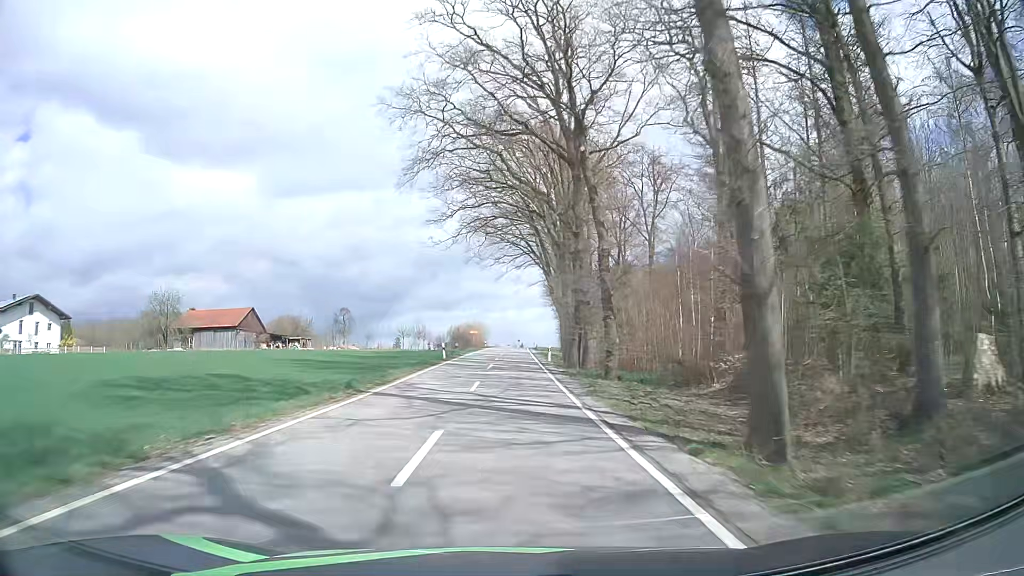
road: tertiary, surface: asphalt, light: Day
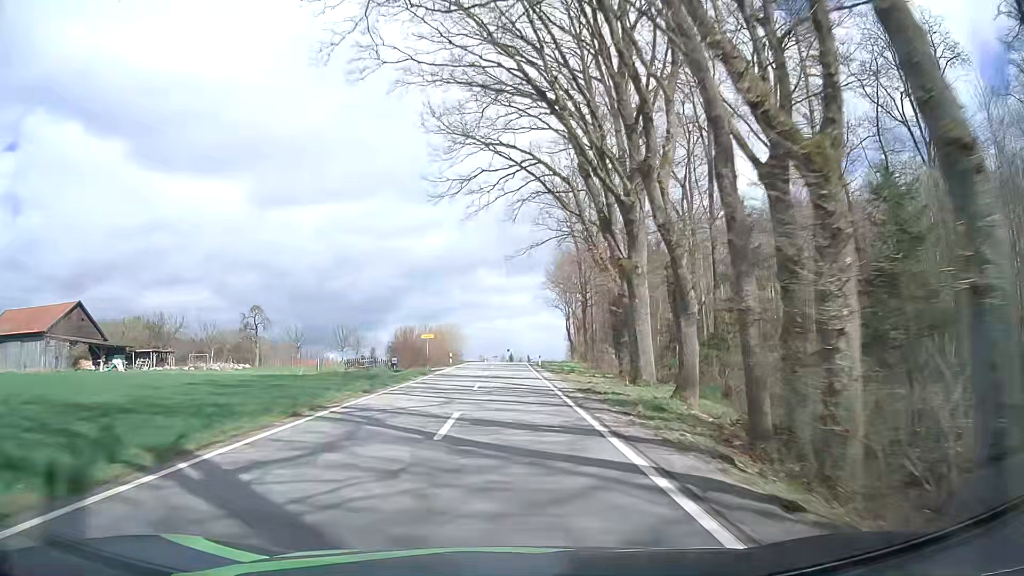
(+0.2, +44.7) m; +1°
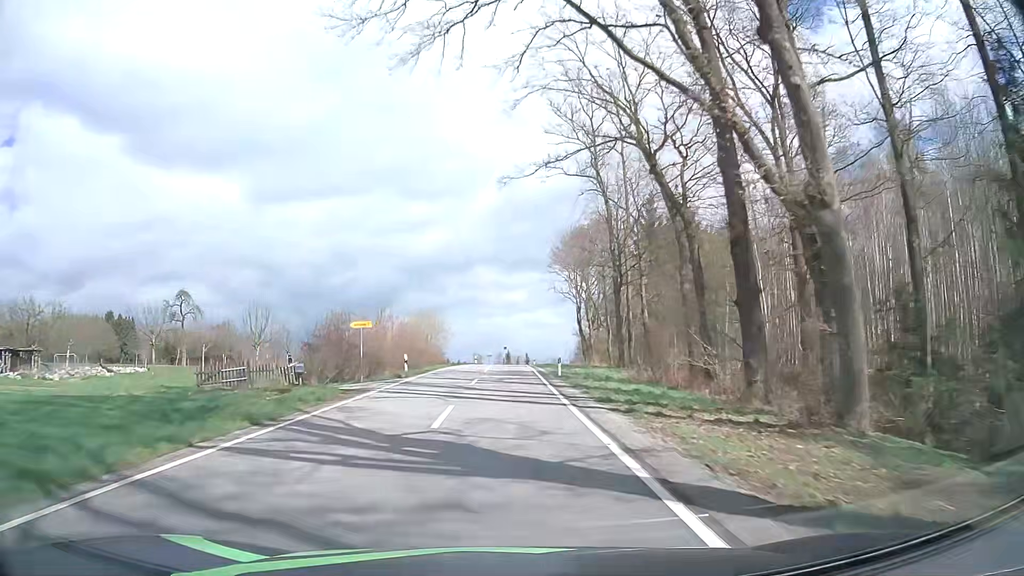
(-0.1, +22.4) m; 0°
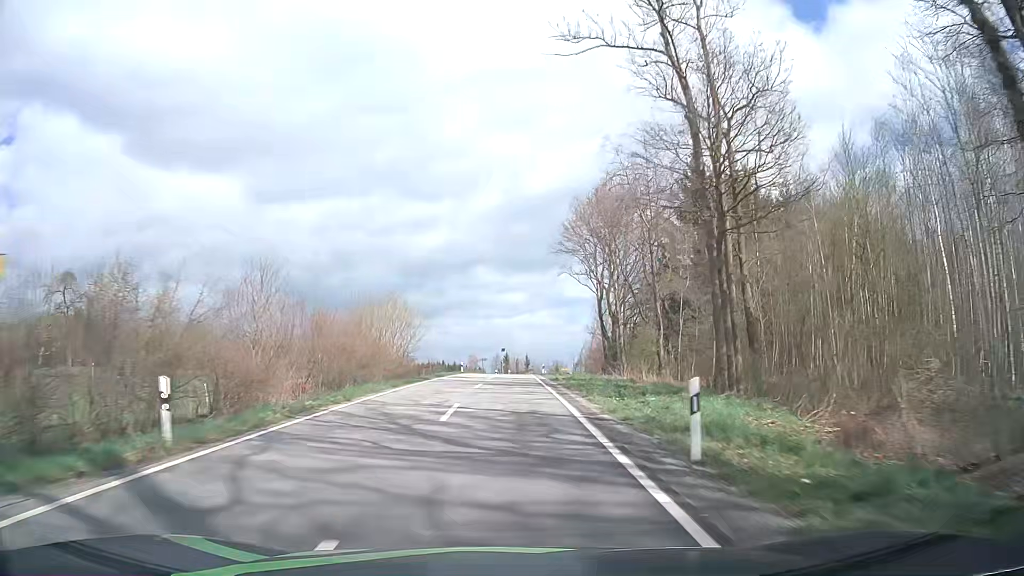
(0.0, +22.5) m; 0°
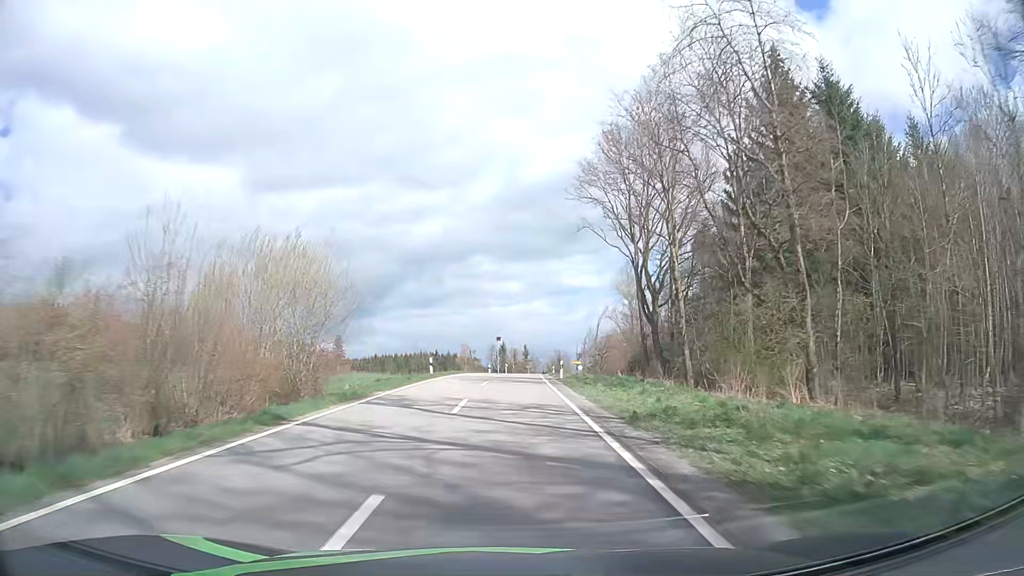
(0.0, +22.3) m; 0°
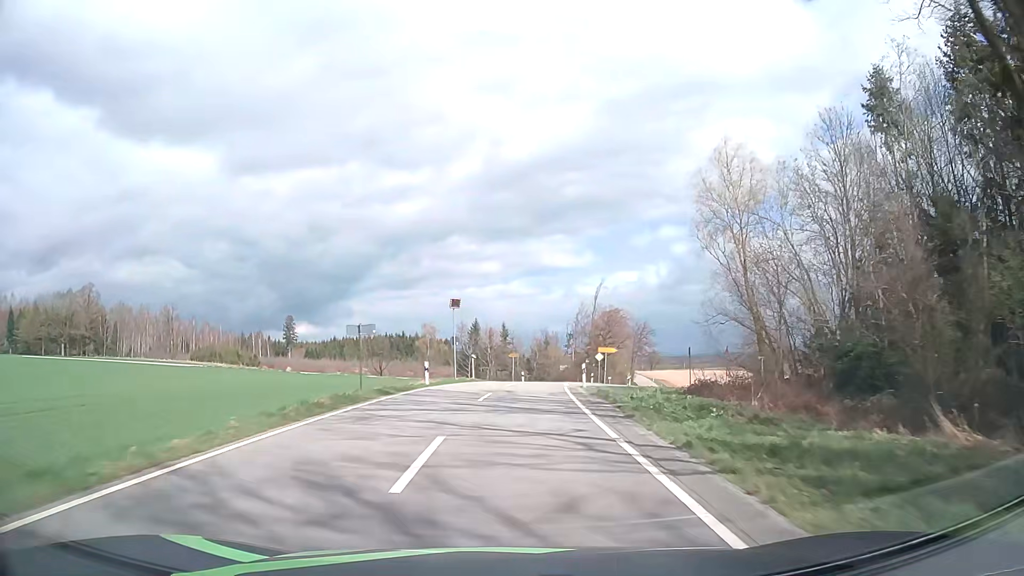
(+0.6, +43.5) m; +2°
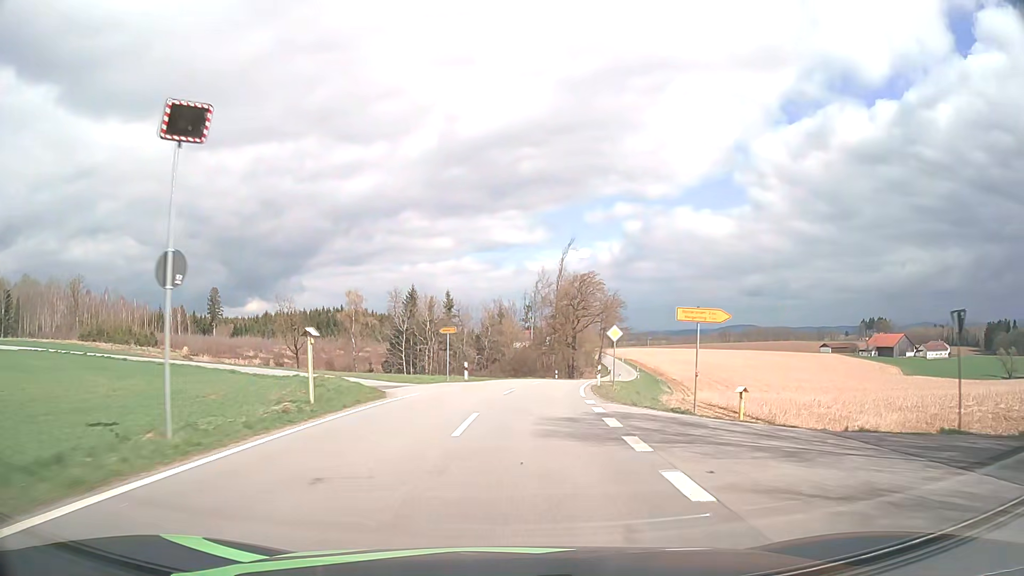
(+1.0, +31.7) m; +4°
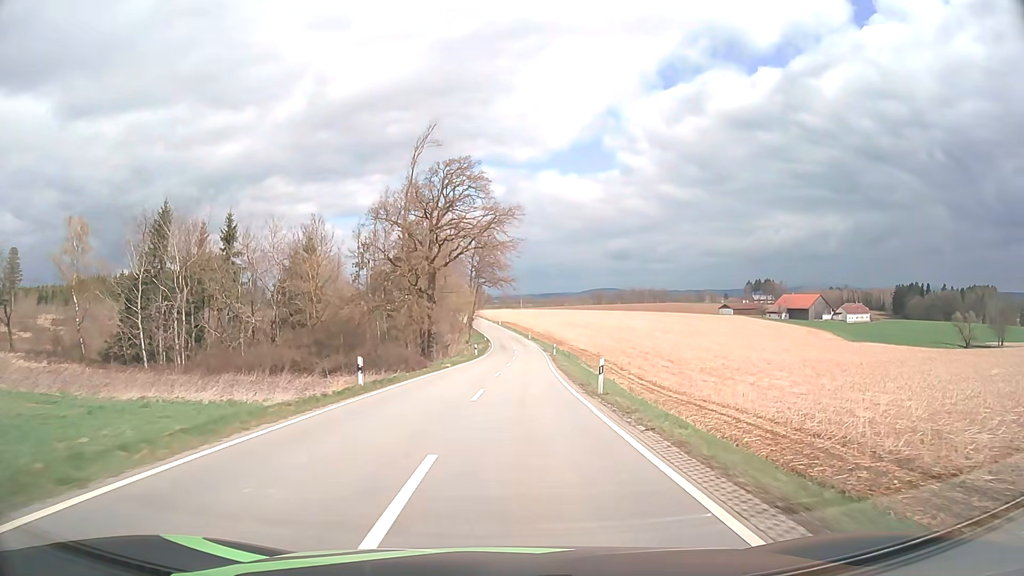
(+5.4, +53.6) m; +12°
(0, +10) (0, +20) (+1, +30) (+1, +40) (+1, +50) (+2, +60) (+2, +70) (+2, +80) (+2, +90) (+1, +100) m
